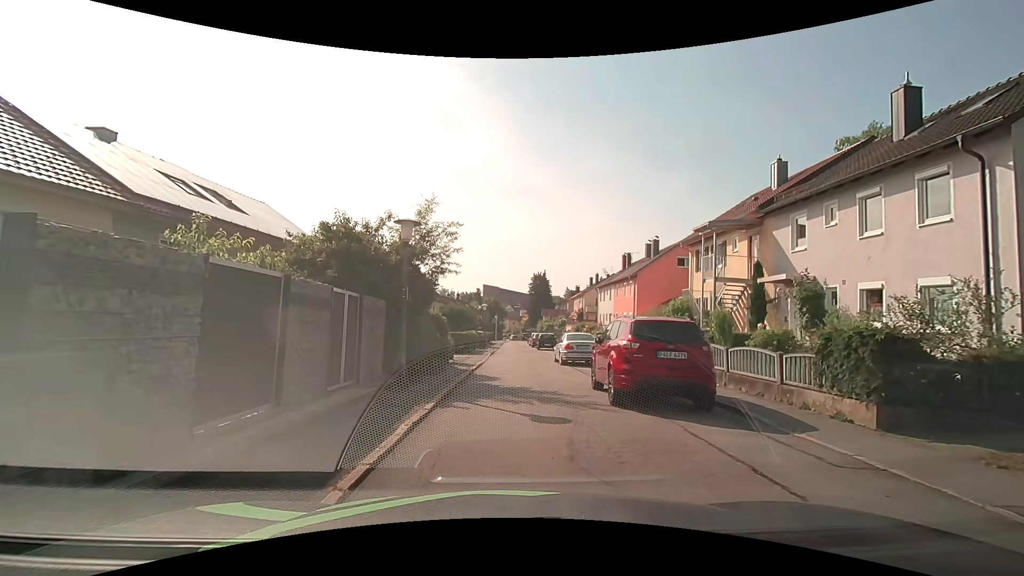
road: residential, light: Day
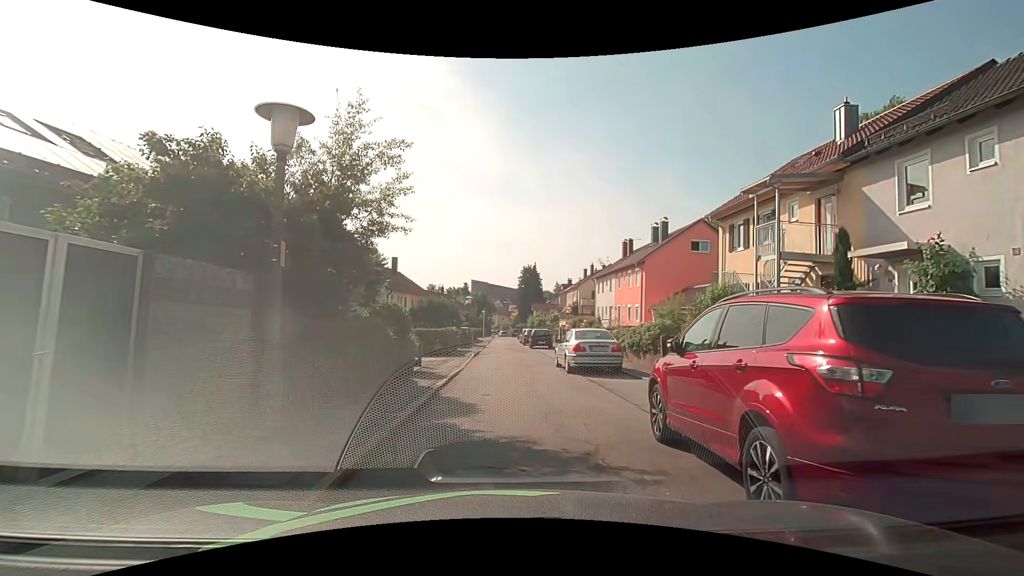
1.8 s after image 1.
(0.0, +6.0) m; +1°
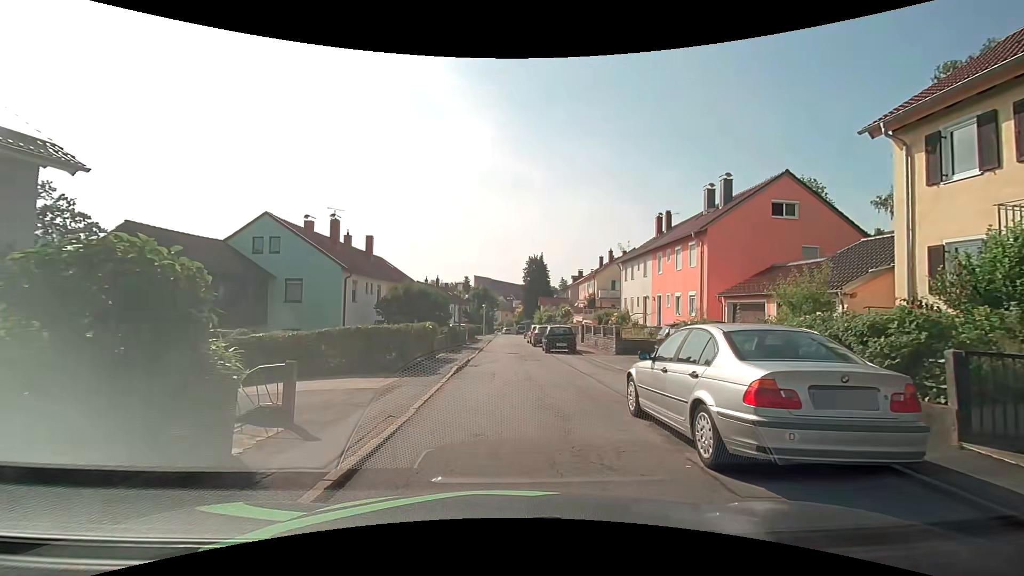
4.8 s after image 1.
(-0.1, +10.7) m; -1°
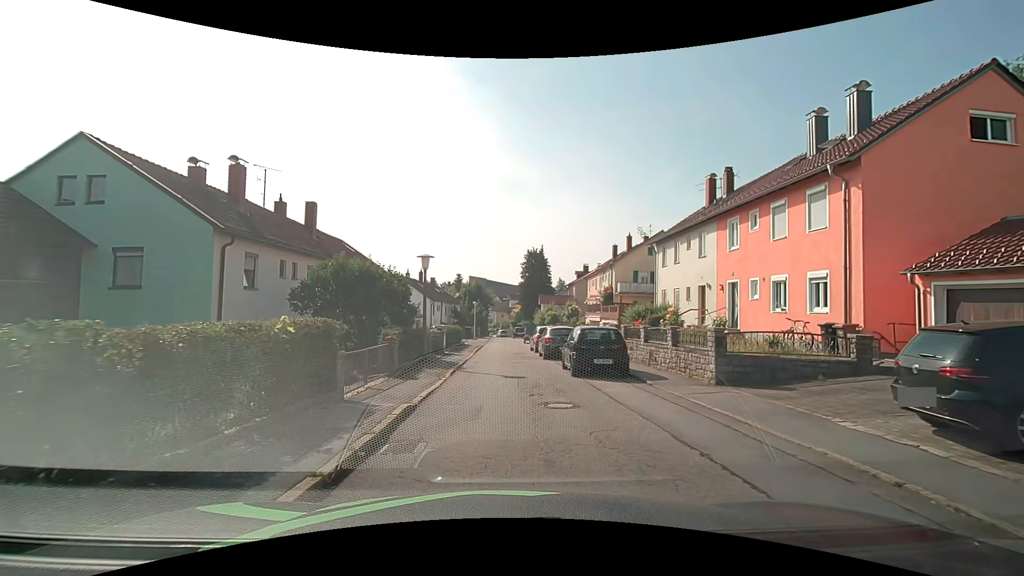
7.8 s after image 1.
(0.0, +11.5) m; 0°
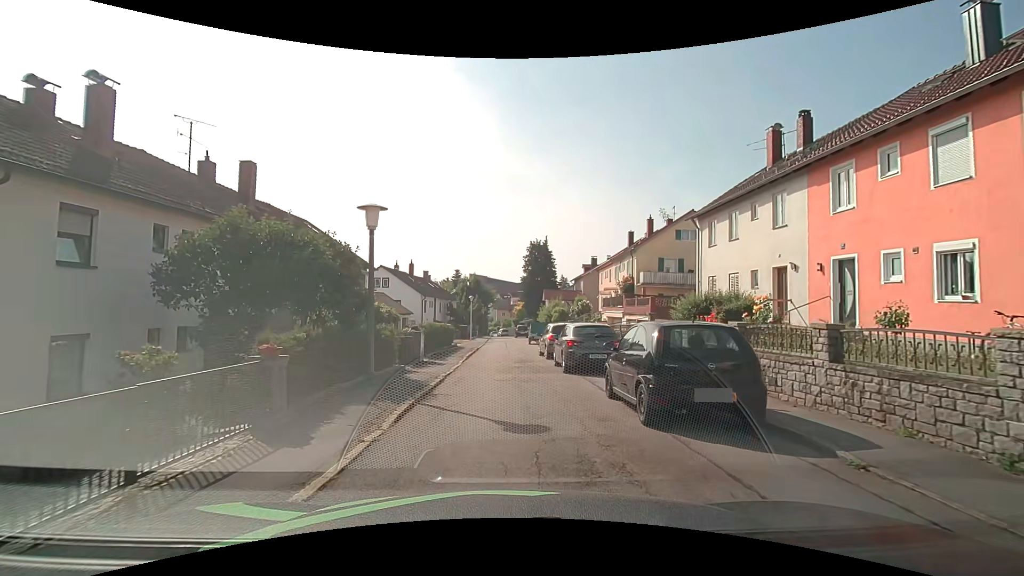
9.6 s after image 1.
(+0.1, +7.3) m; +1°
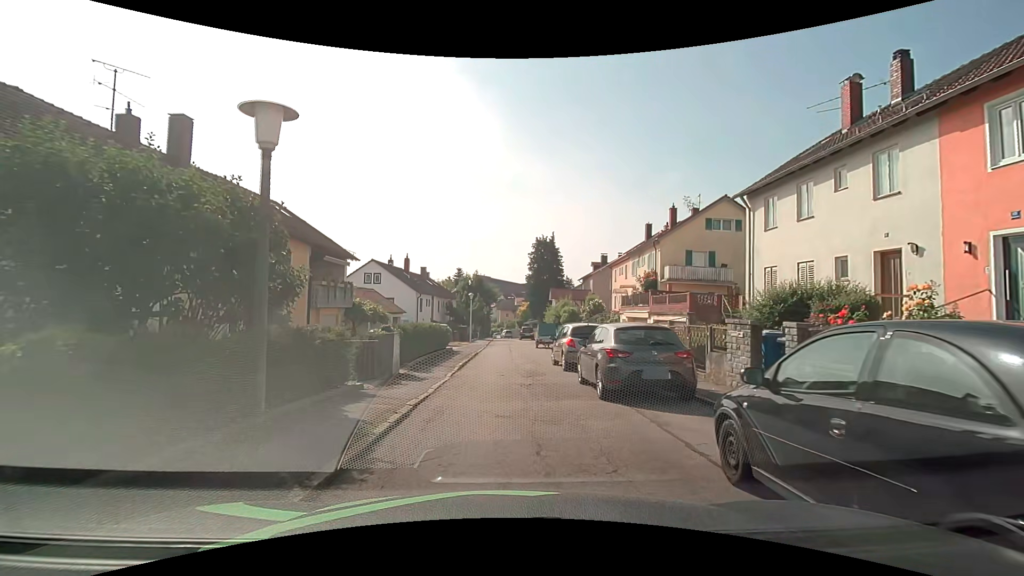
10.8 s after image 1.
(-0.1, +5.0) m; -1°
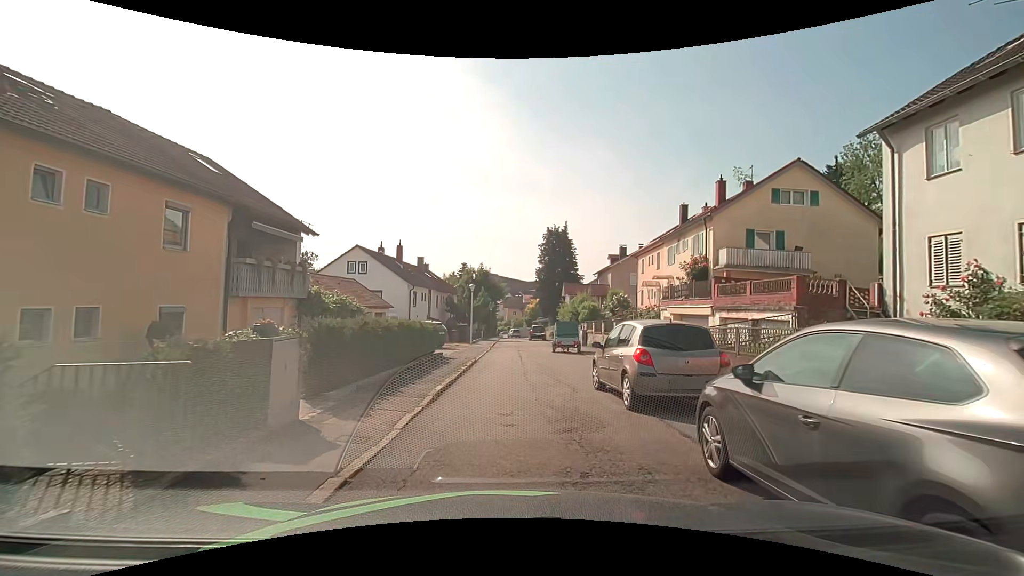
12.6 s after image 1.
(-0.1, +7.3) m; 0°
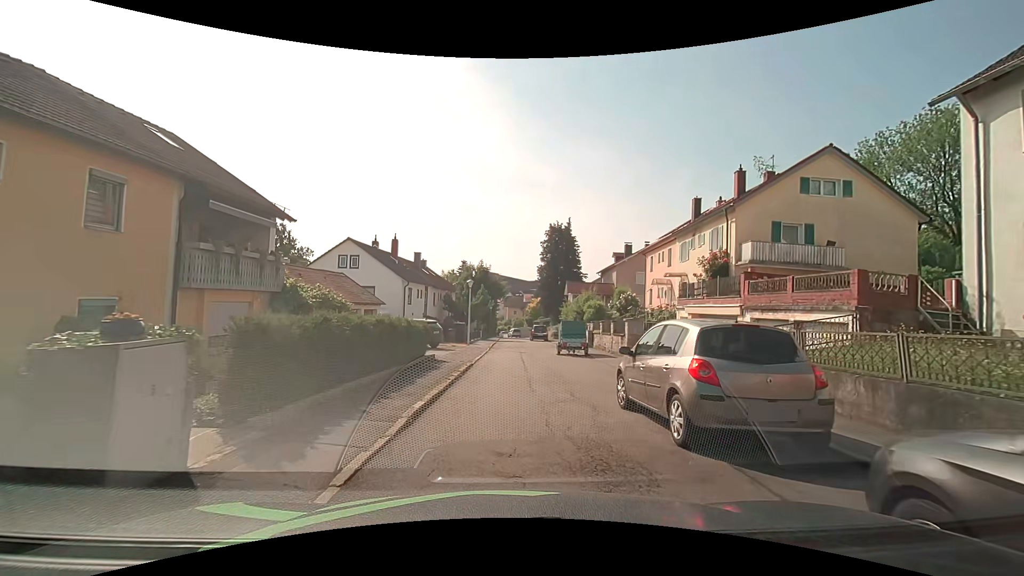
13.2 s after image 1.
(0.0, +2.4) m; -1°
(0, +10) (0, +20) (+1, +30) (+1, +40) (+1, +50) (+1, +60) (+2, +70) (+2, +80) (+1, +90) (-1, +99) m
